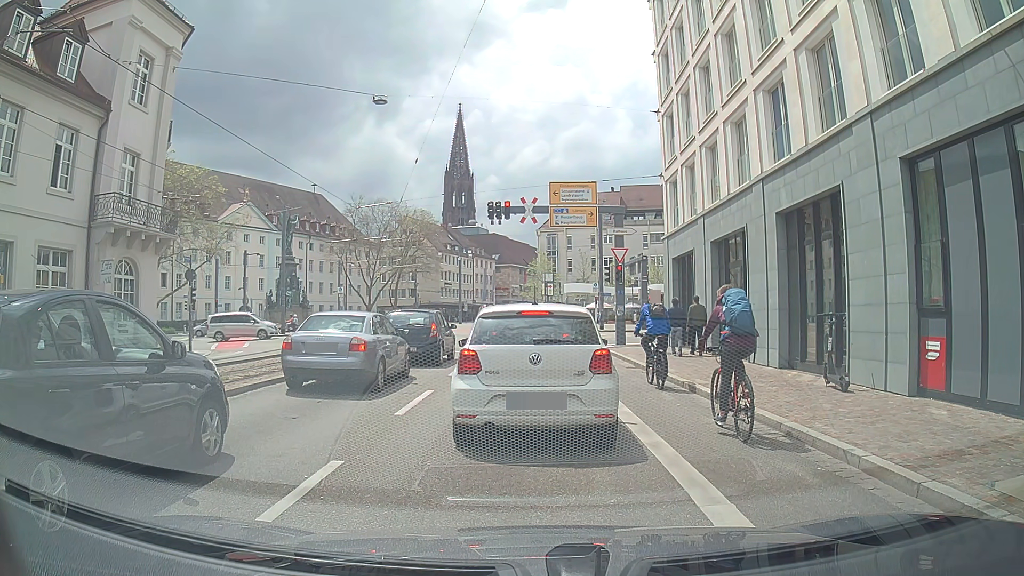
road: primary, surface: asphalt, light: Day
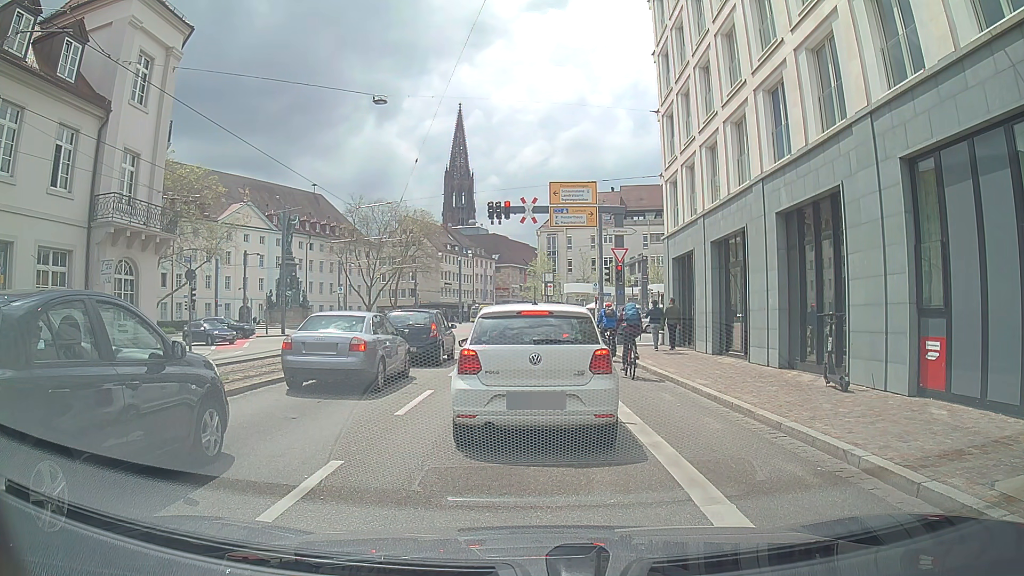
(0.0, 0.0) m; 0°
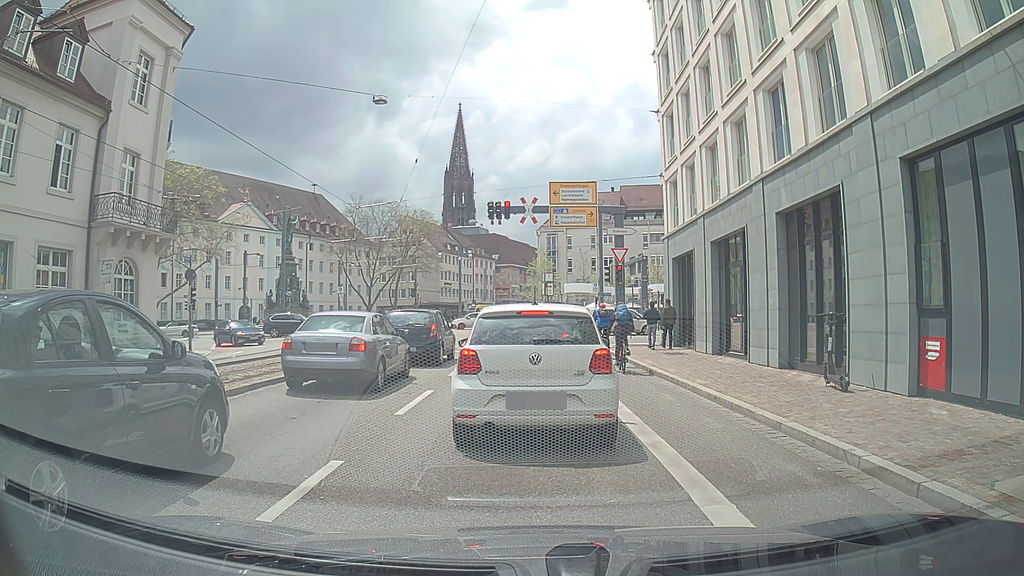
(0.0, 0.0) m; 0°
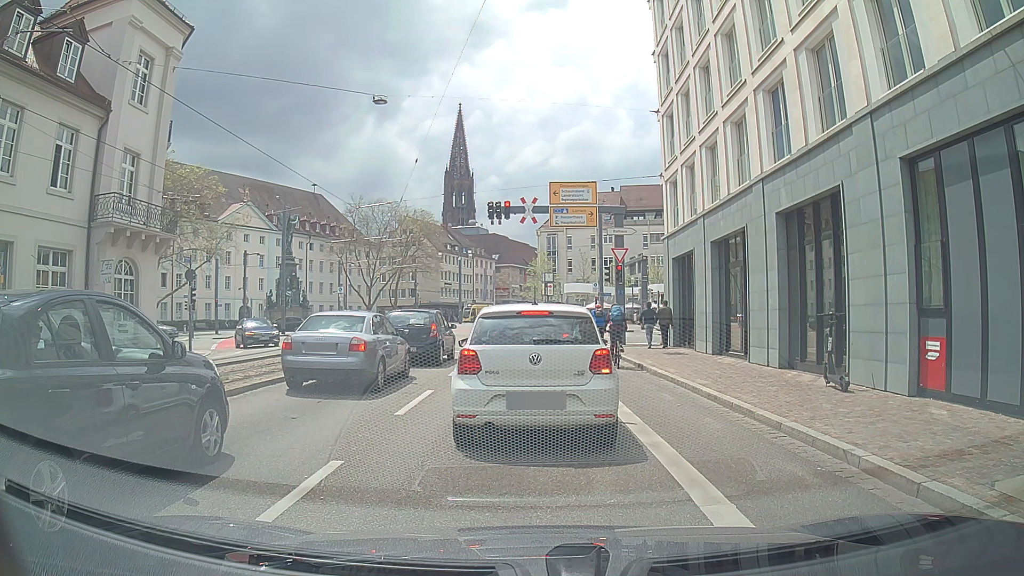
(0.0, 0.0) m; 0°
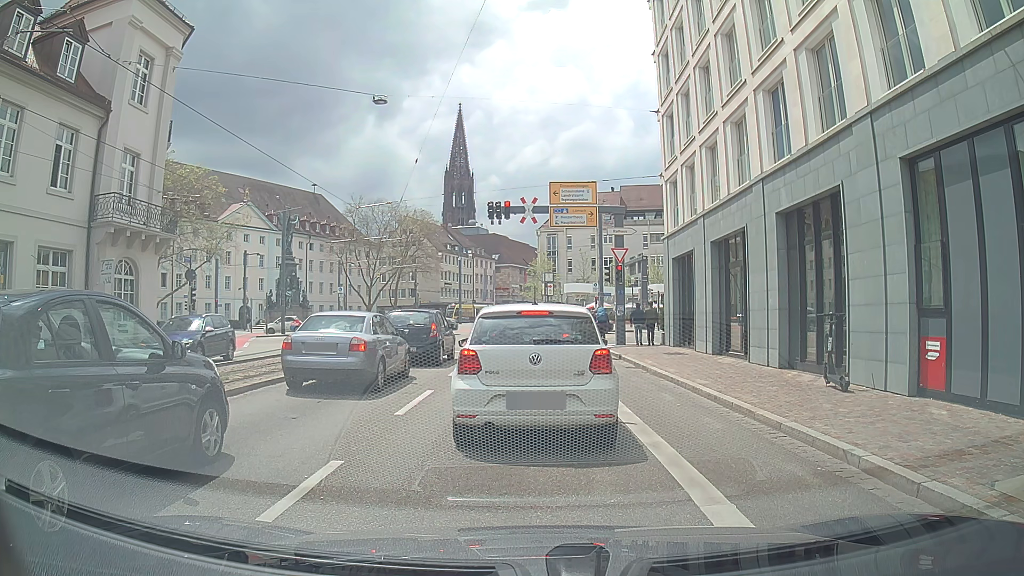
(0.0, 0.0) m; 0°
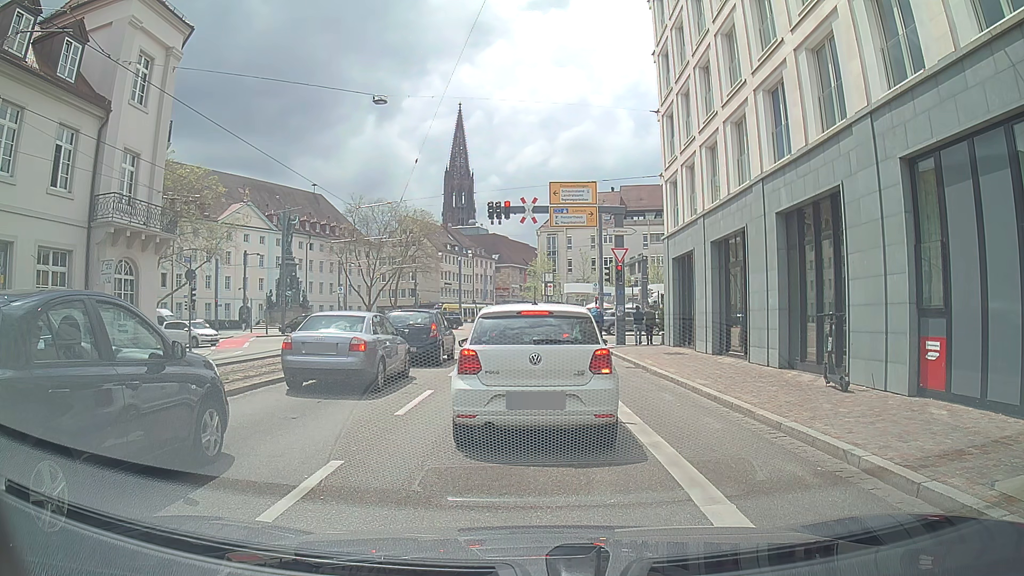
(0.0, 0.0) m; 0°
